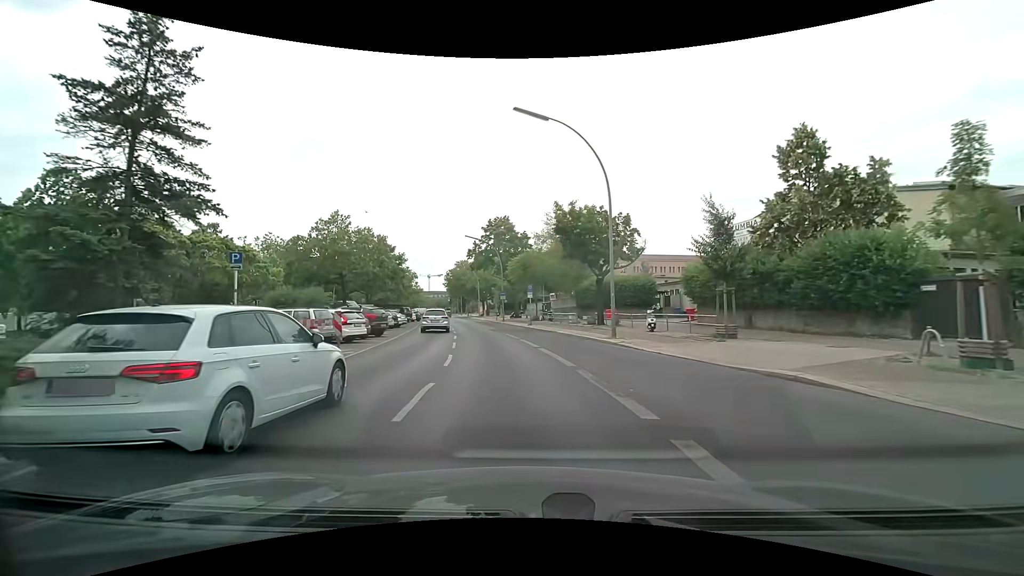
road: secondary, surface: asphalt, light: Day
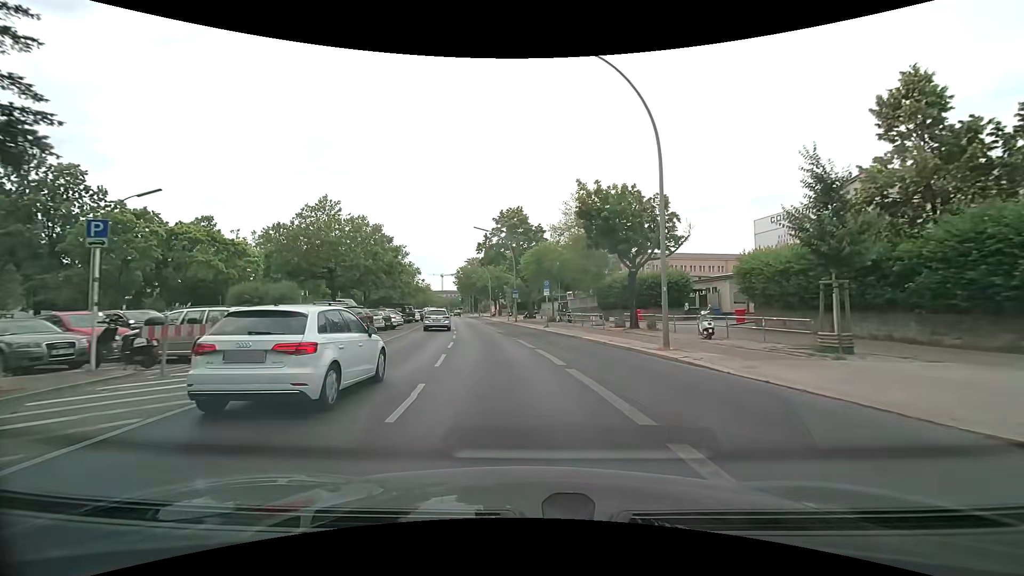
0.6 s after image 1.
(-0.1, +6.2) m; -2°
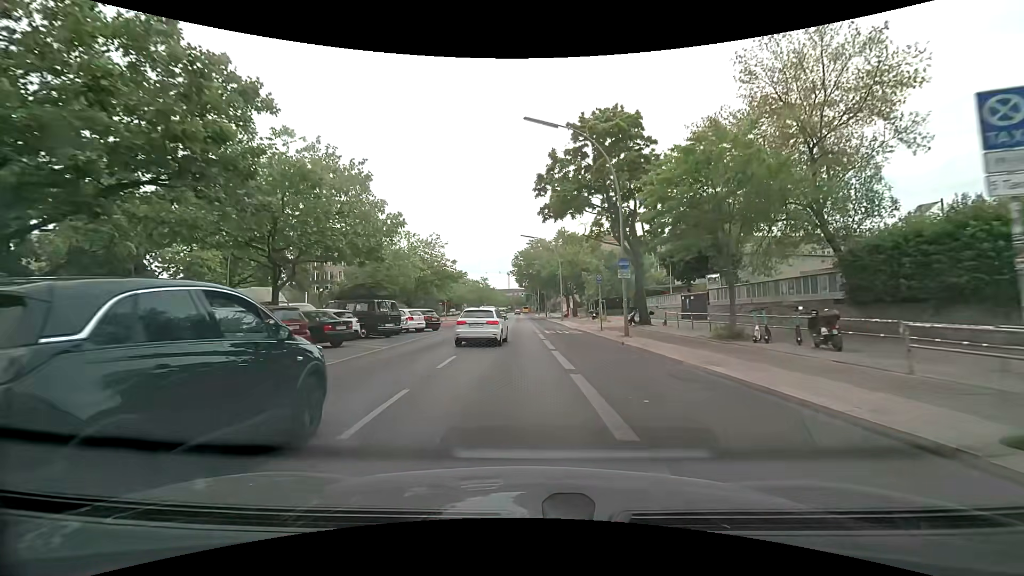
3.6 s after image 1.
(-2.0, +31.1) m; -7°
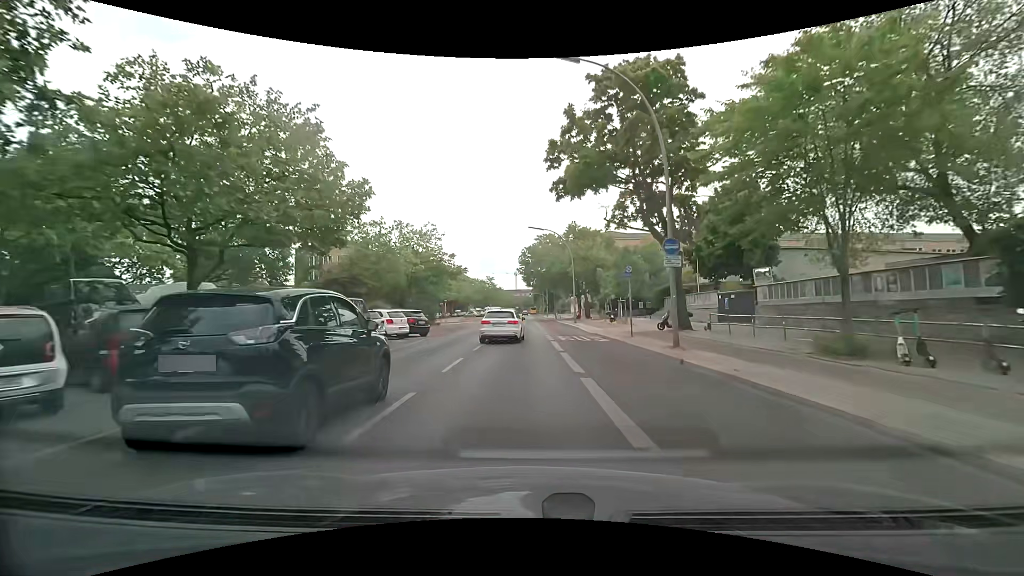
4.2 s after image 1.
(-0.1, +6.4) m; -1°
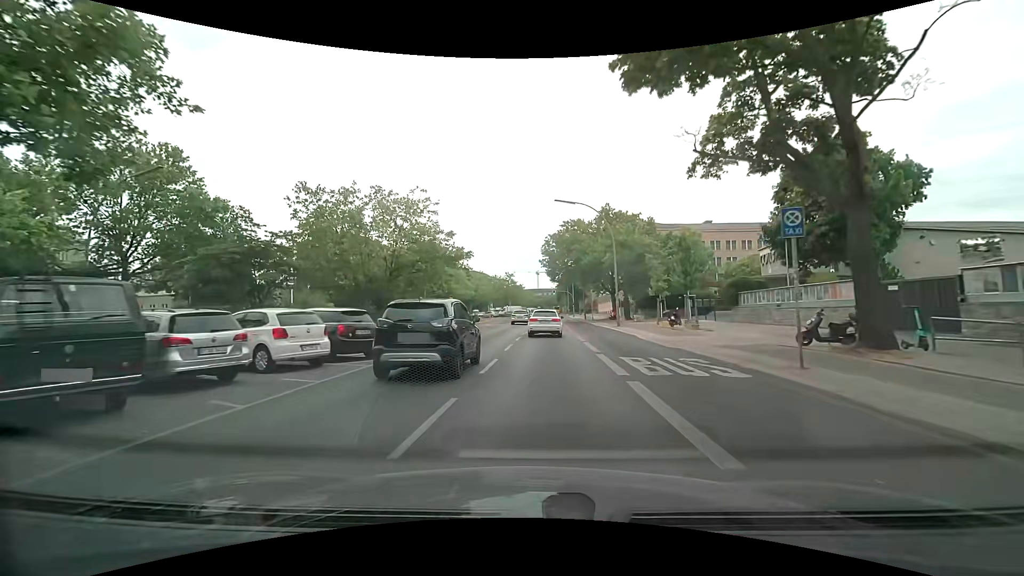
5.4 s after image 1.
(-0.2, +12.6) m; -3°
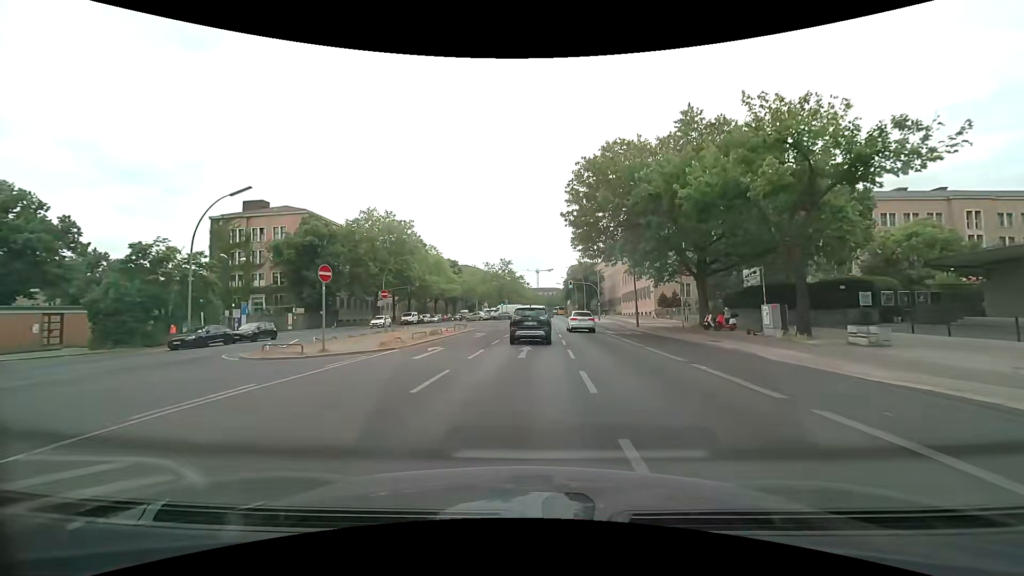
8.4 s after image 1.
(-0.6, +33.6) m; 0°
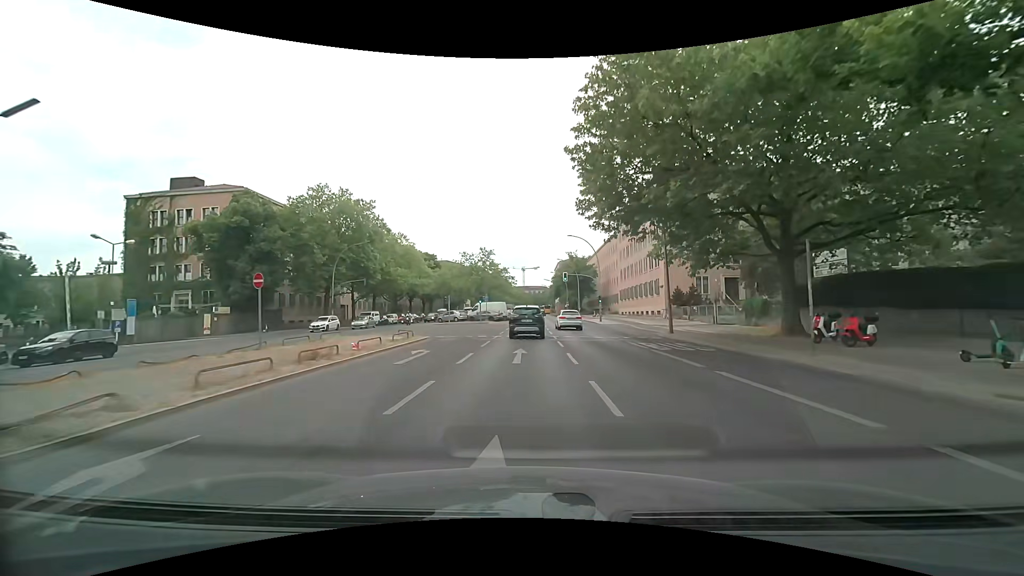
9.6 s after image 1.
(+0.2, +14.1) m; +1°
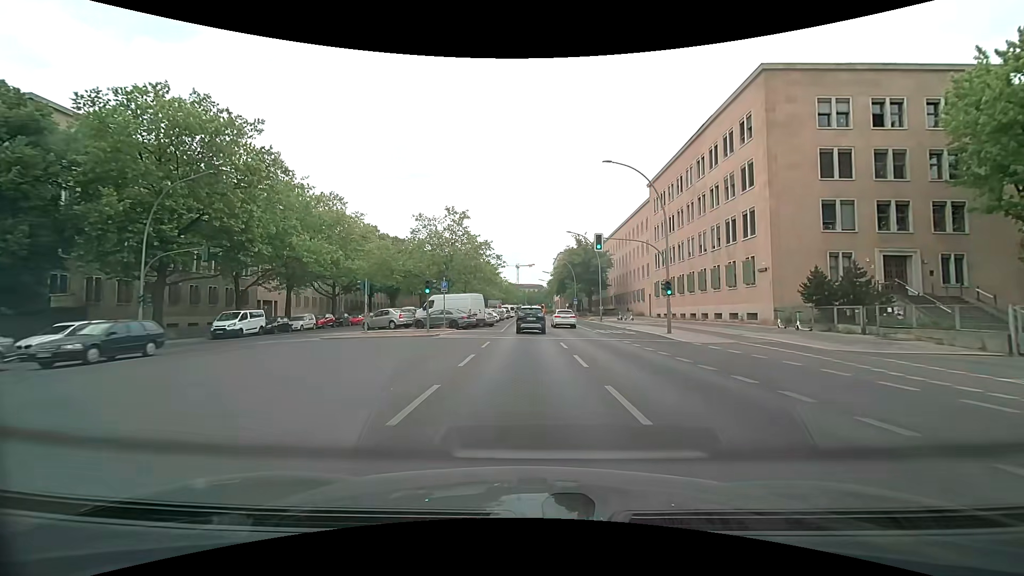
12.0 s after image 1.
(+0.2, +29.5) m; +1°
(0, +10) (0, +20) (0, +30) (+1, +40) (+1, +50) (+1, +60) (+1, +70) (+1, +80) (+1, +90) (+1, +100) m
